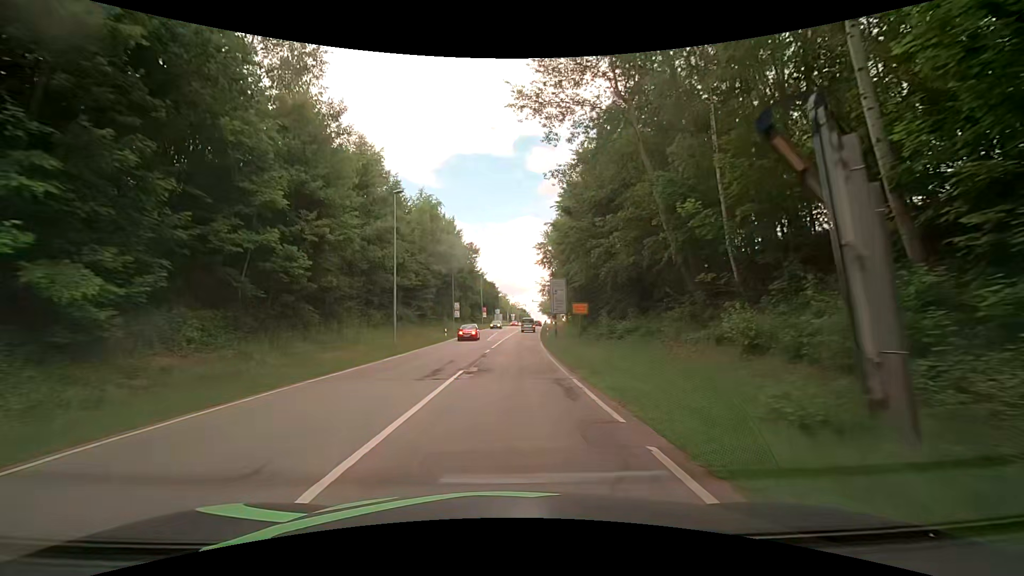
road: secondary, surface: asphalt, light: Day
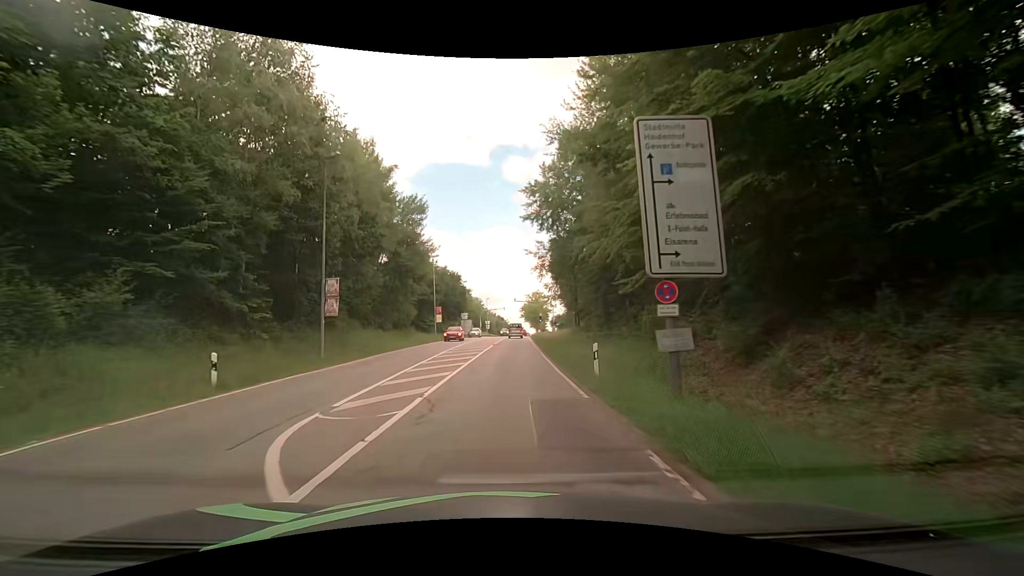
(+1.0, +37.4) m; +2°
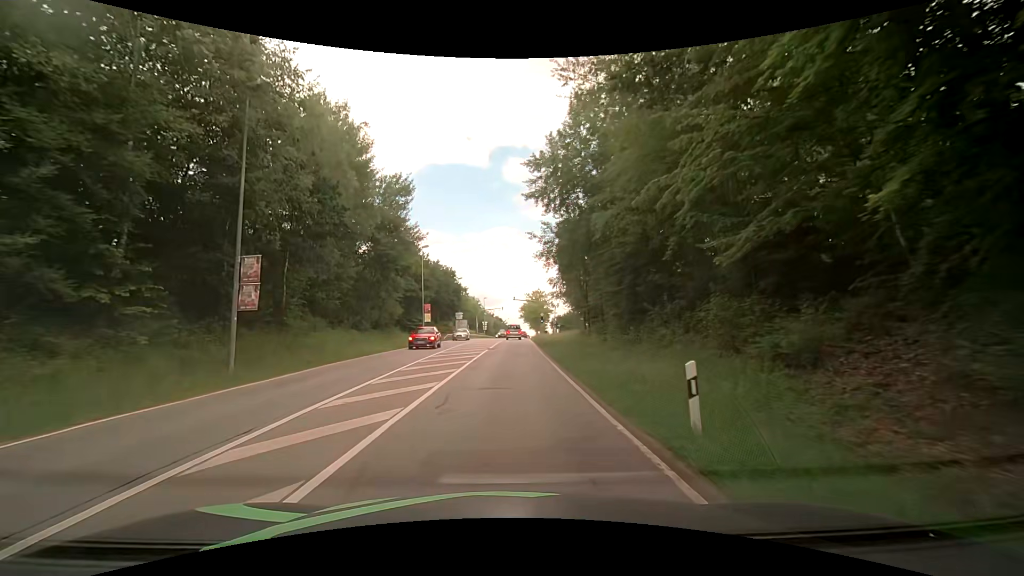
(+0.1, +7.5) m; +1°
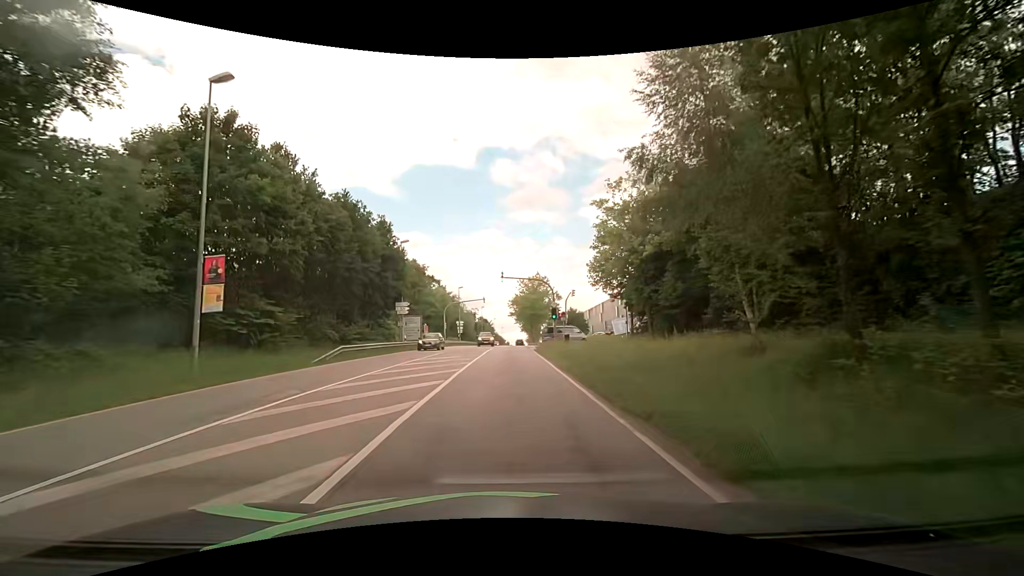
(+0.3, +36.7) m; +2°
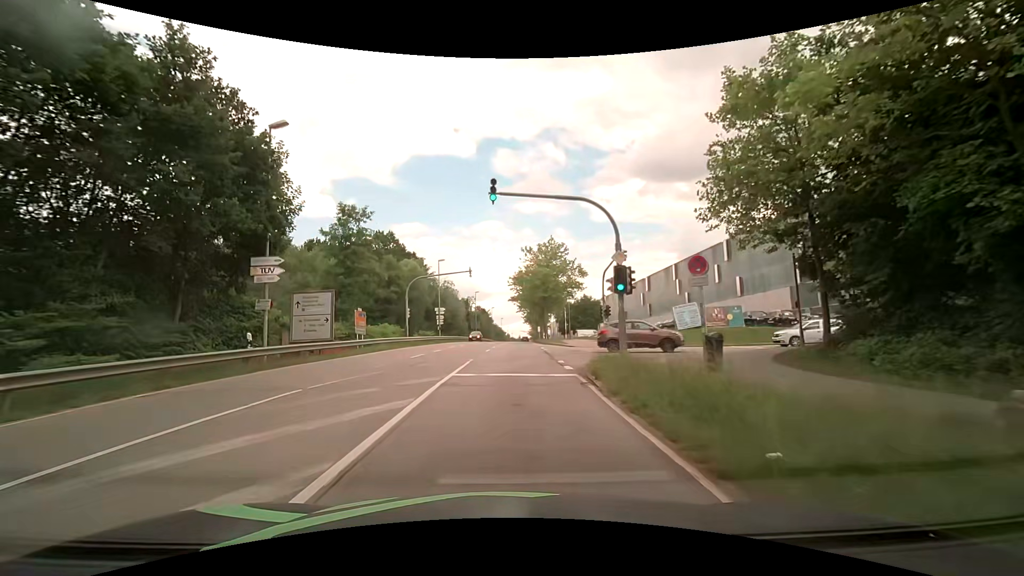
(-0.1, +25.2) m; -1°
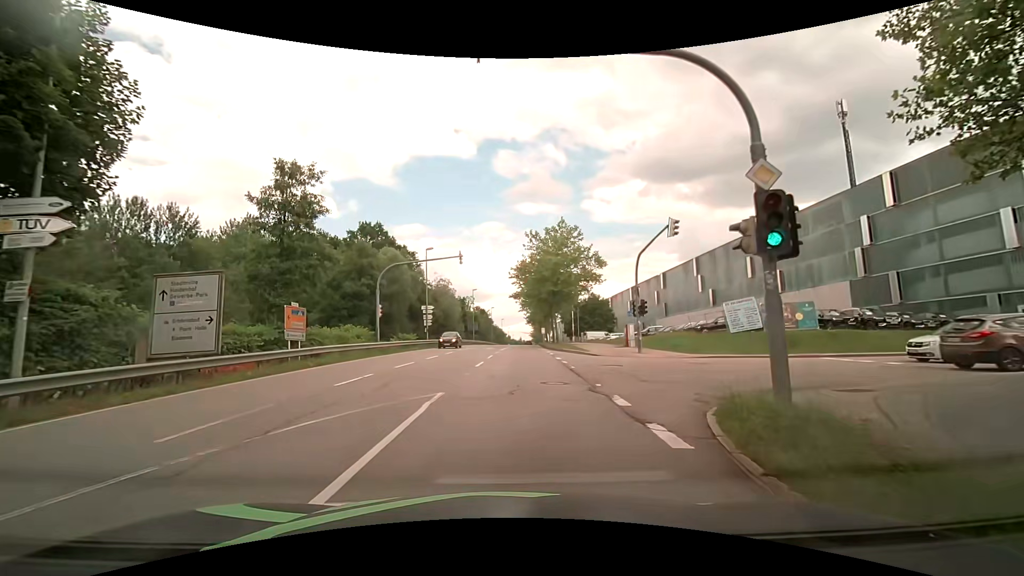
(0.0, +9.6) m; 0°
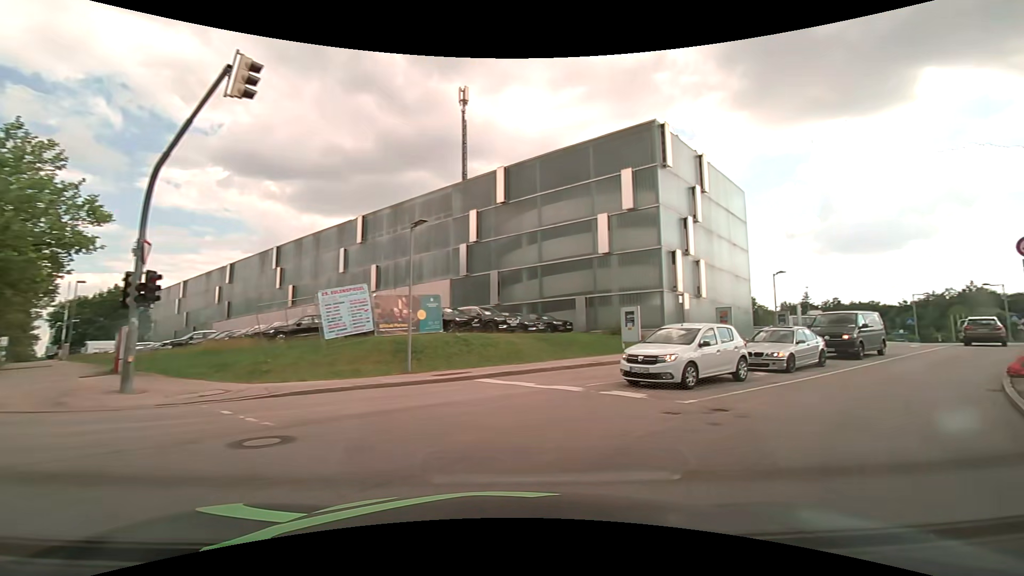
(+3.5, +13.7) m; +46°
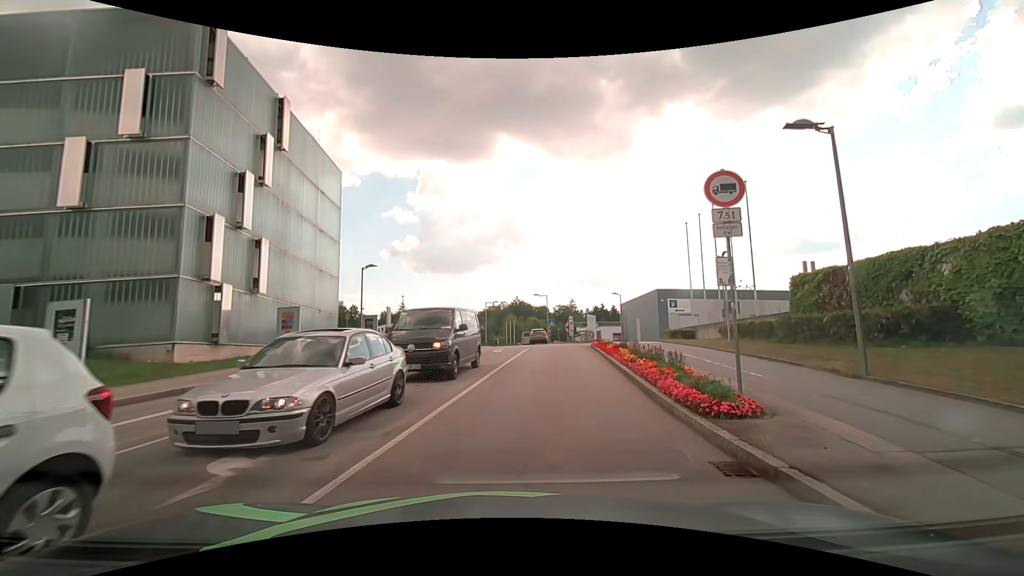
(+4.9, +10.1) m; +43°
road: residential
(+1, +10) (+2, +20) (+2, +30) (+3, +40) (+3, +50) (+3, +60) (+3, +70) (+2, +80) (+1, +90) (-1, +100) m
